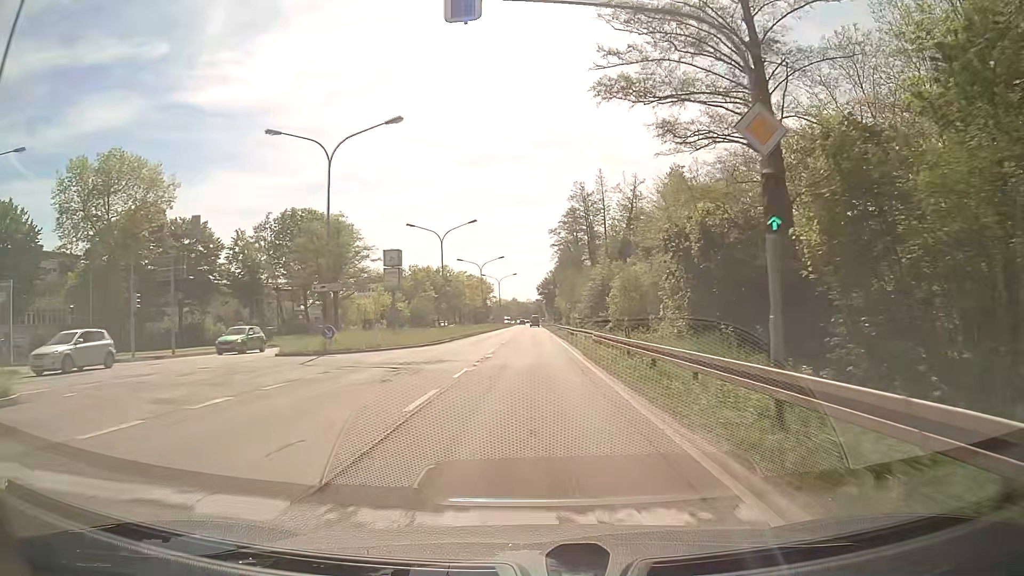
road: primary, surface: asphalt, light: Day
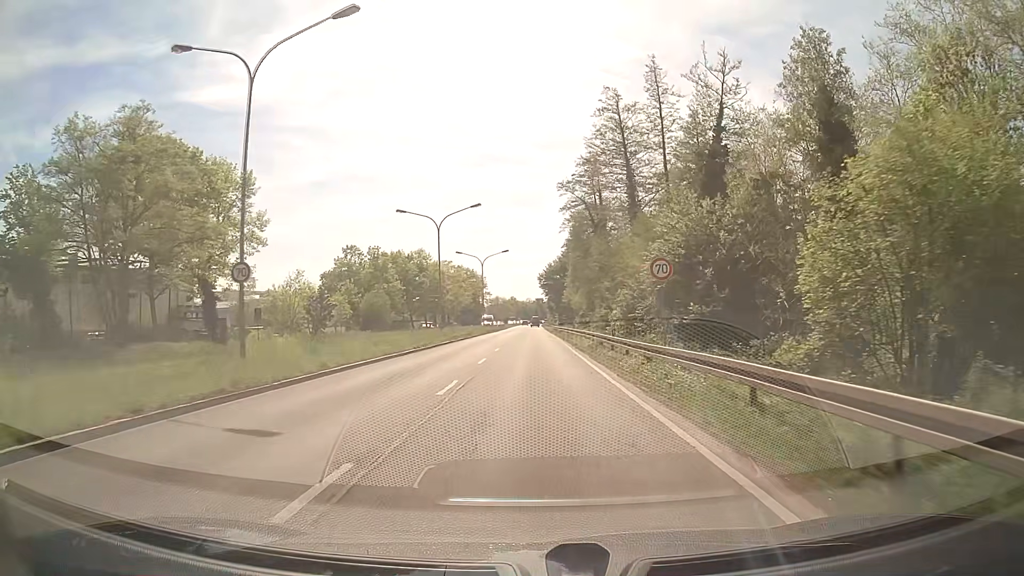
(0.0, +42.5) m; 0°
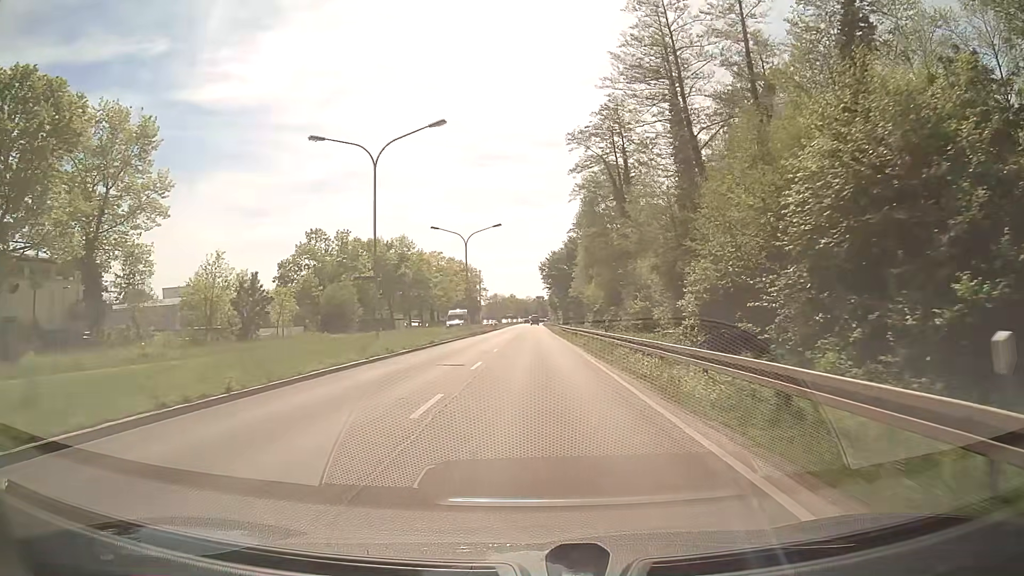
(0.0, +21.2) m; 0°
(0, +10) (0, +20) (0, +30) (0, +40) (0, +50) (0, +60) (0, +70) (0, +80) (0, +90) (0, +100) m
